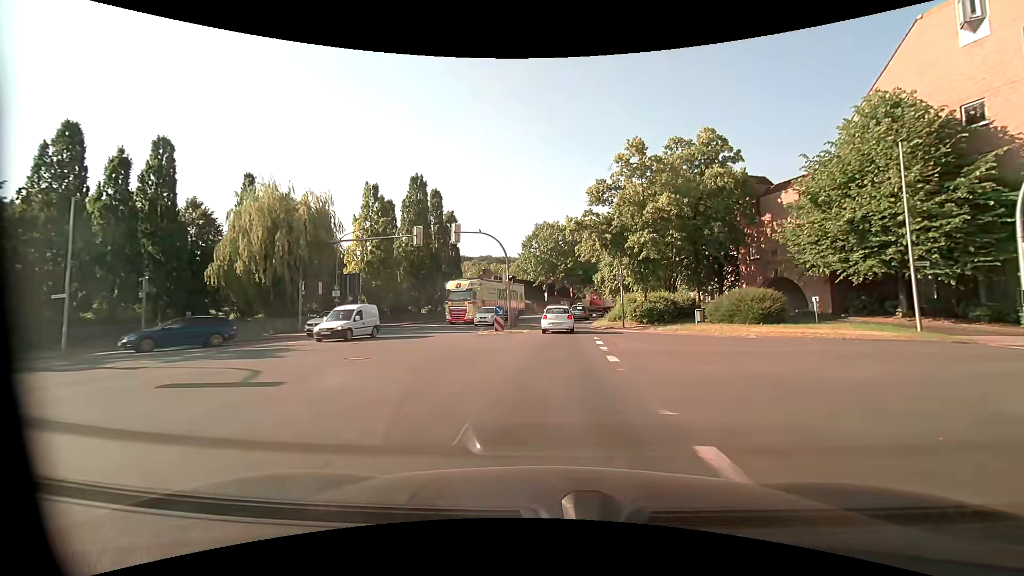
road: primary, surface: asphalt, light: Day
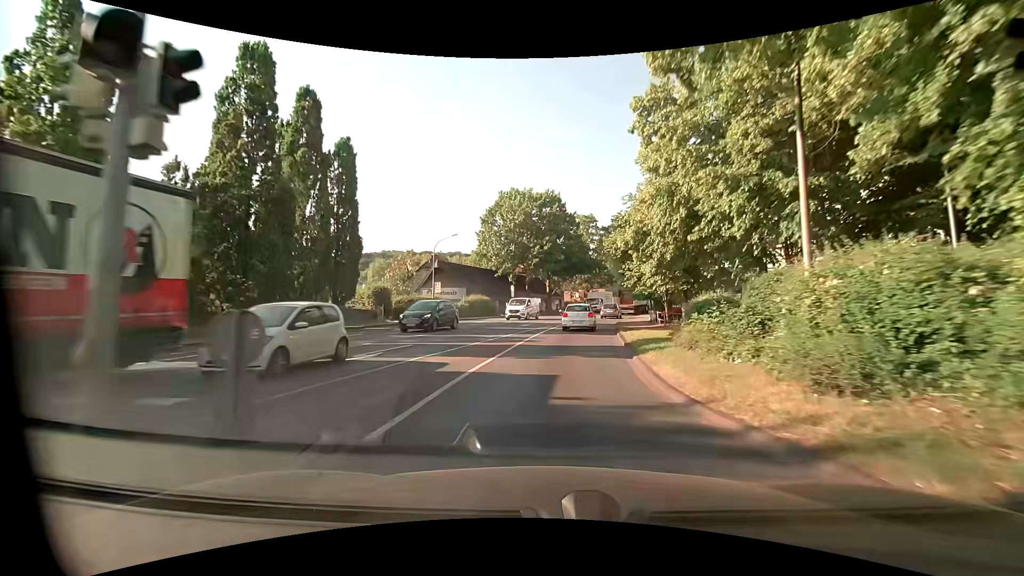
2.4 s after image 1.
(+0.7, +28.5) m; +3°
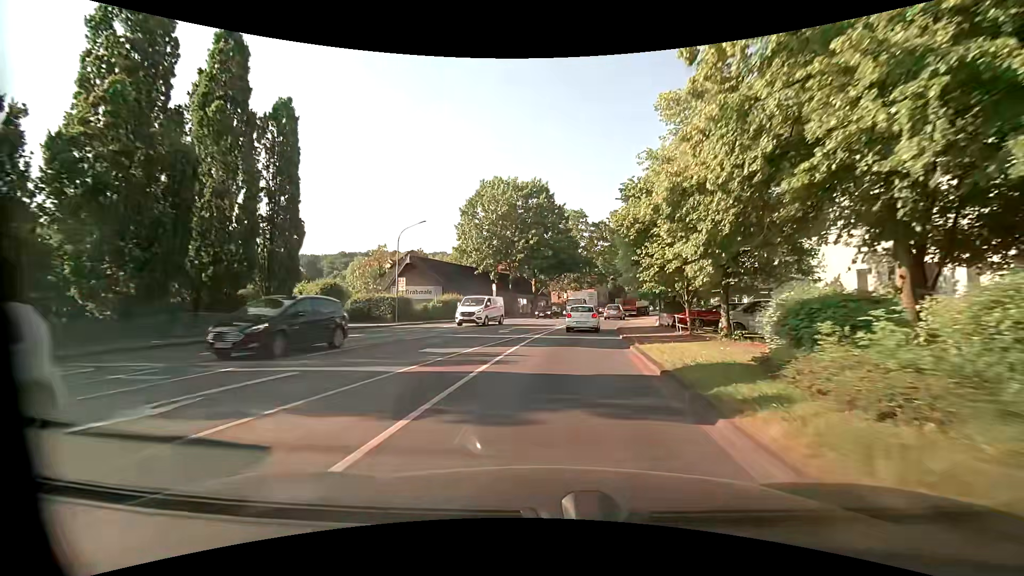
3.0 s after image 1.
(+0.1, +7.2) m; +1°
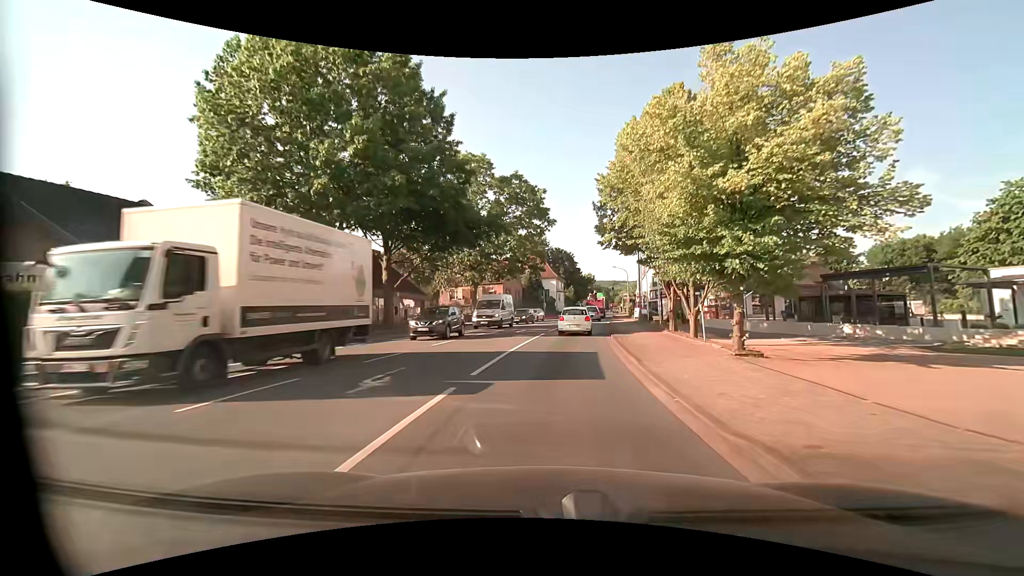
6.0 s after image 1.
(+3.1, +35.7) m; +10°
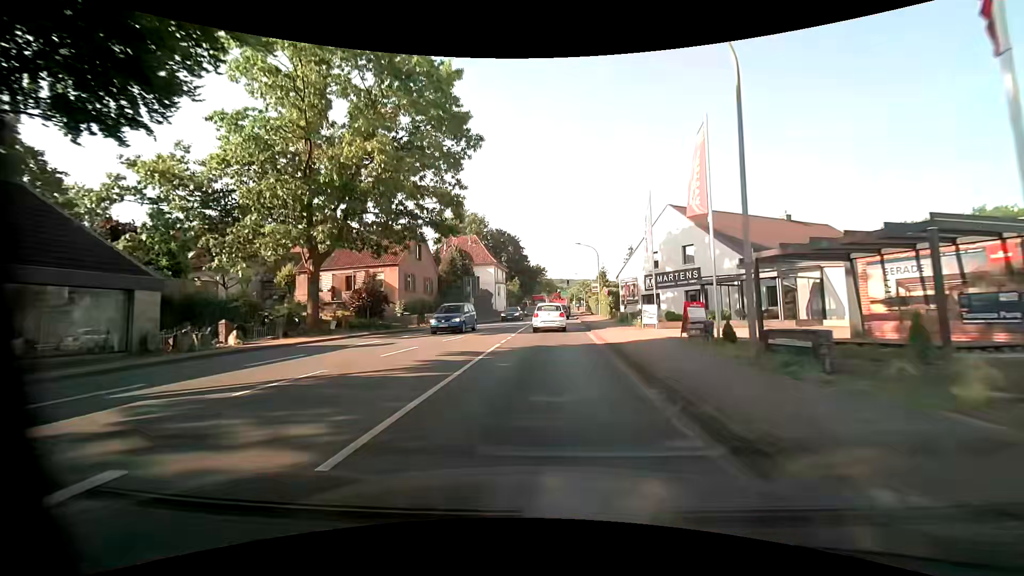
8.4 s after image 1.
(+1.9, +28.5) m; +5°
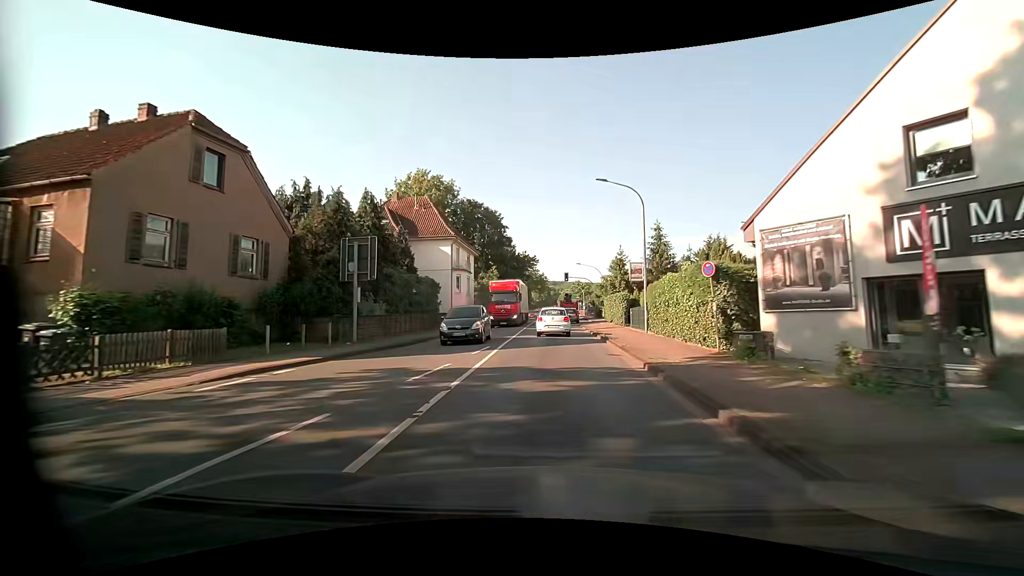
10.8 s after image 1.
(+1.0, +28.3) m; +3°
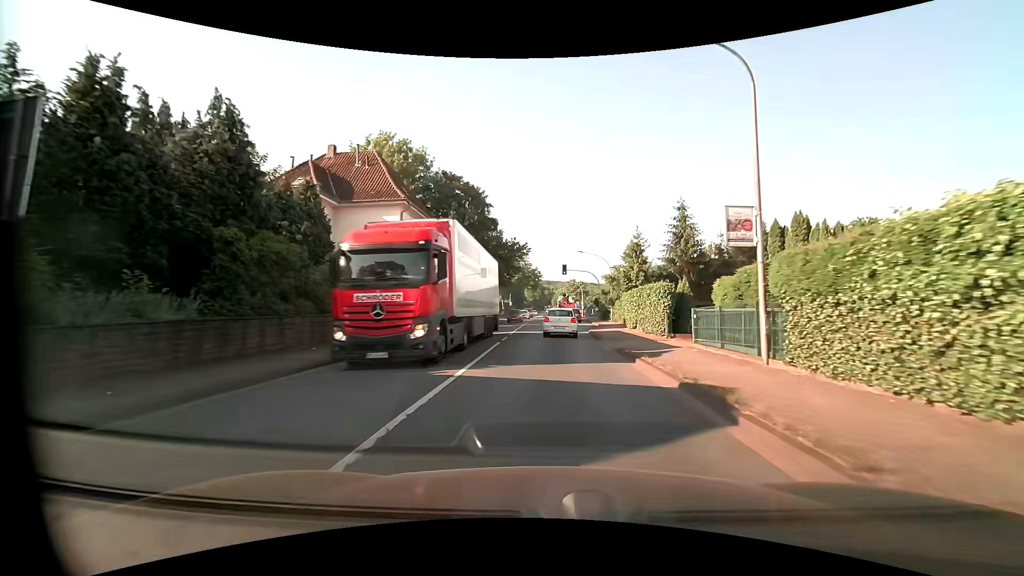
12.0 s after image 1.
(0.0, +14.1) m; 0°
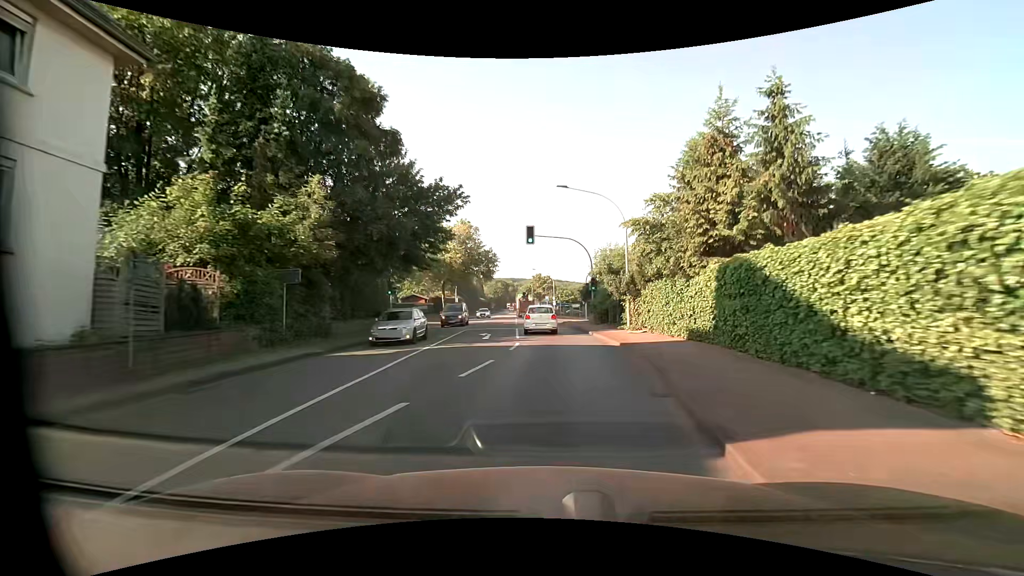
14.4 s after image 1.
(+0.8, +28.2) m; +4°
(0, +10) (0, +20) (0, +30) (0, +40) (+1, +50) (+8, +57) (+16, +62) (+26, +66) (+35, +70) (+43, +75) m
